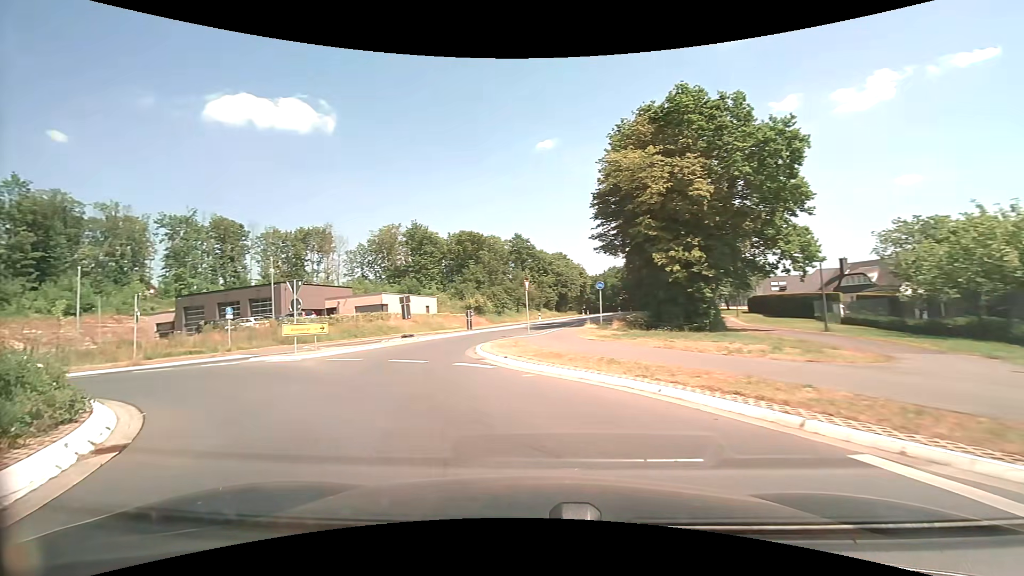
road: secondary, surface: asphalt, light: Day
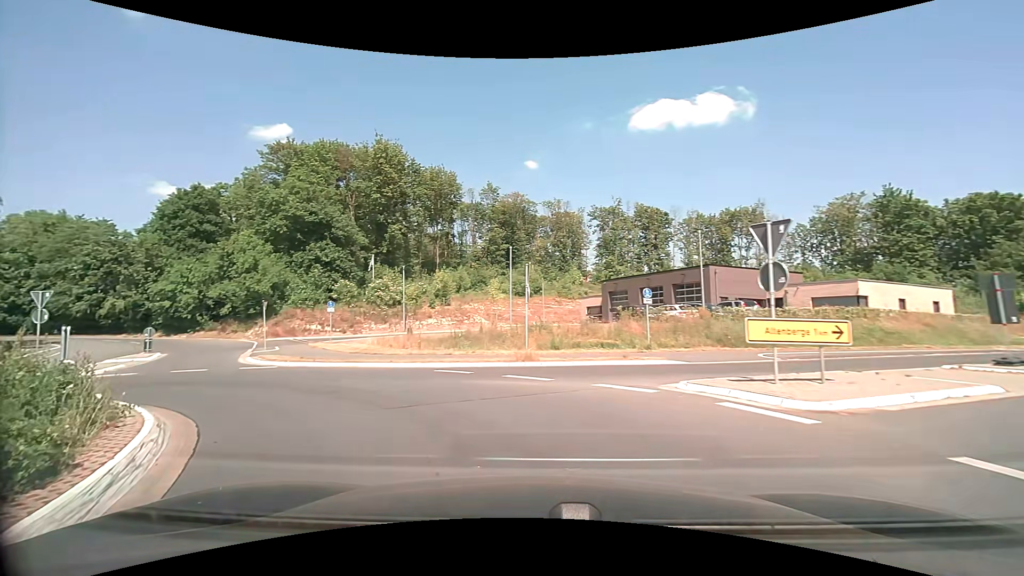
(-5.0, +11.2) m; -46°
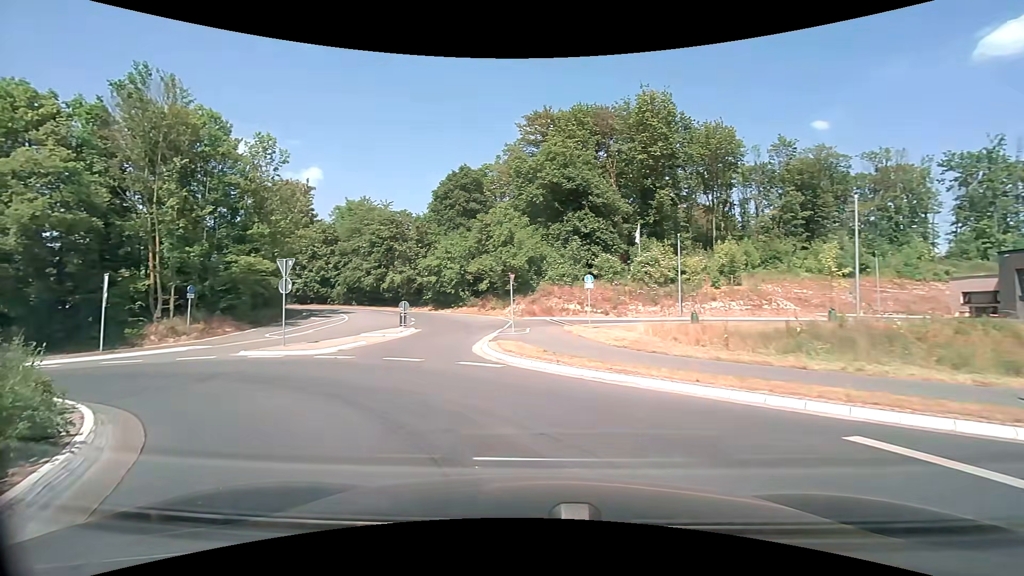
(-2.1, +8.3) m; -29°
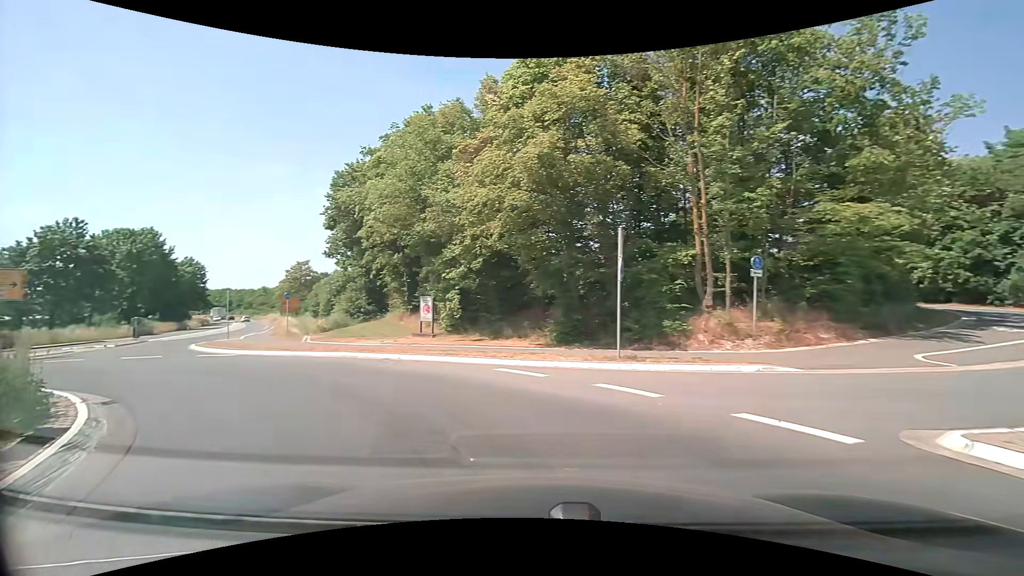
(-7.0, +12.8) m; -58°
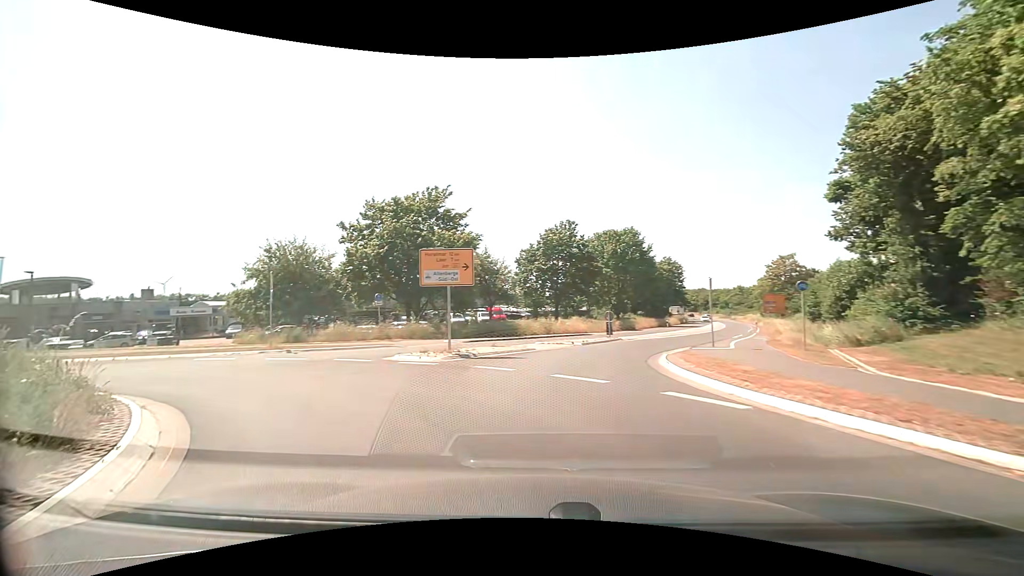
(-5.5, +11.2) m; -51°
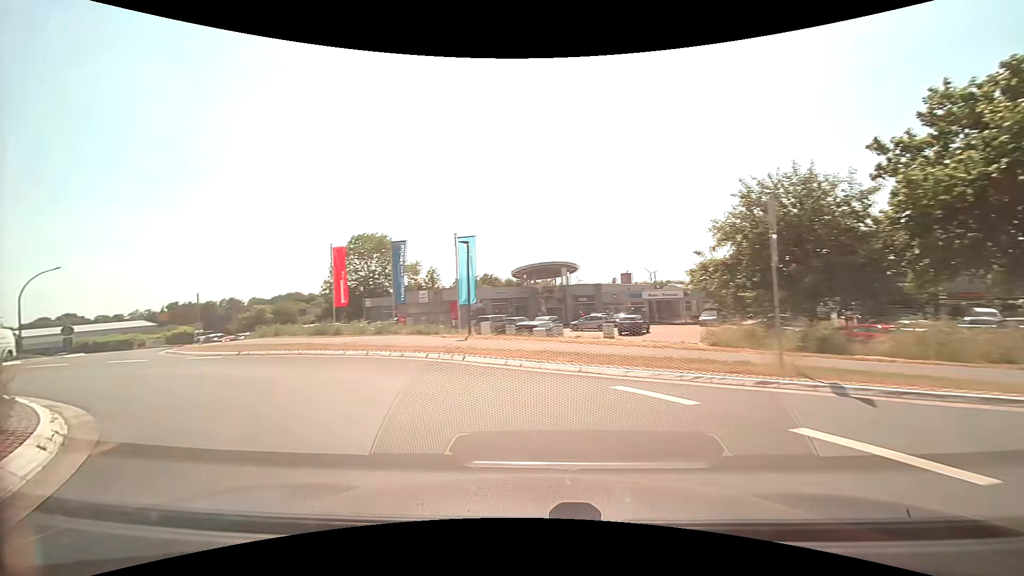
(-5.6, +12.7) m; -51°
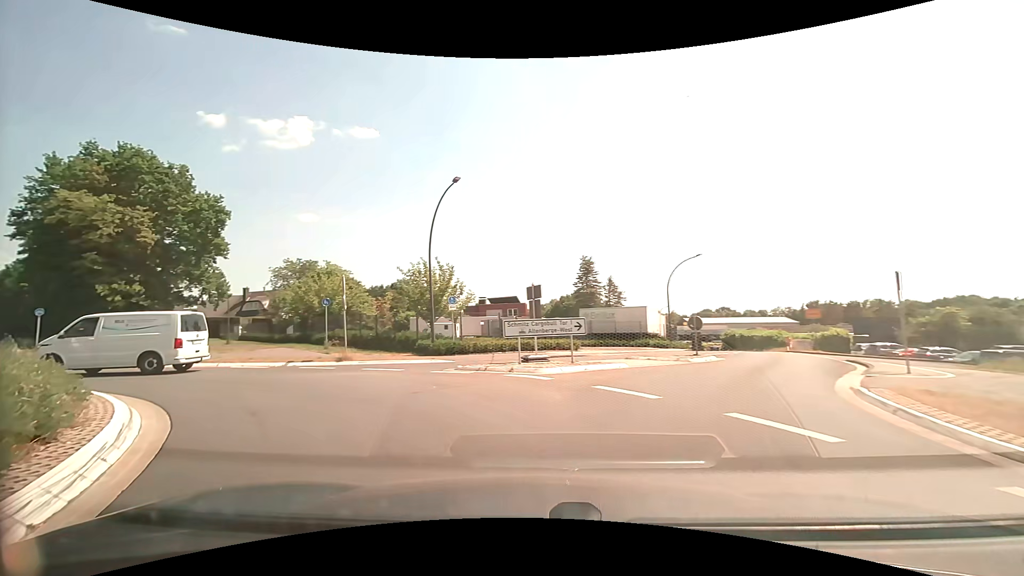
(-8.4, +13.0) m; -64°
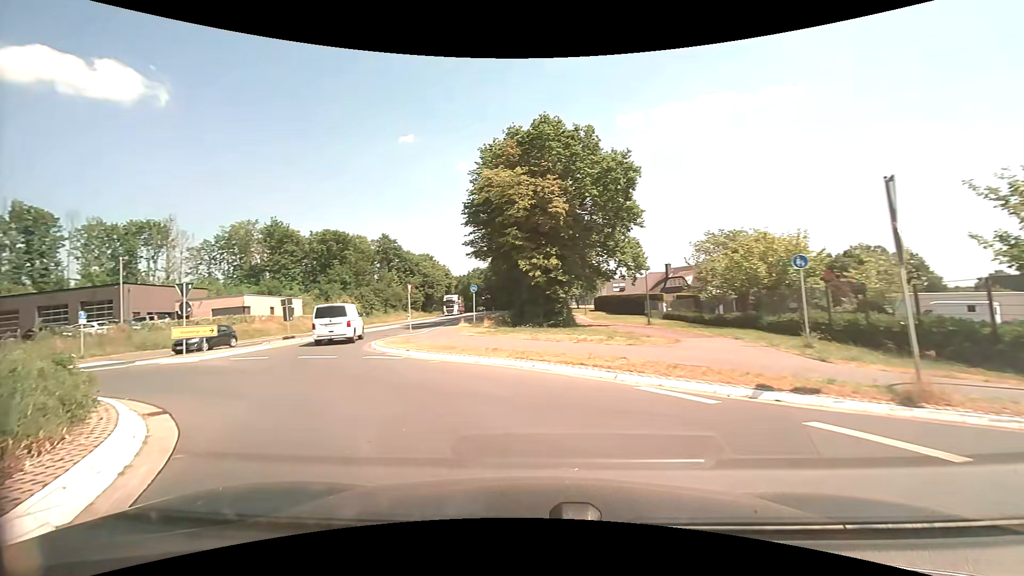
(-4.8, +10.9) m; -46°
(-3, +9) (-8, +18) (-11, +27) (-12, +37) (-12, +47) (-12, +57) (-12, +67) (-12, +77) (-12, +87) (-13, +97) m
